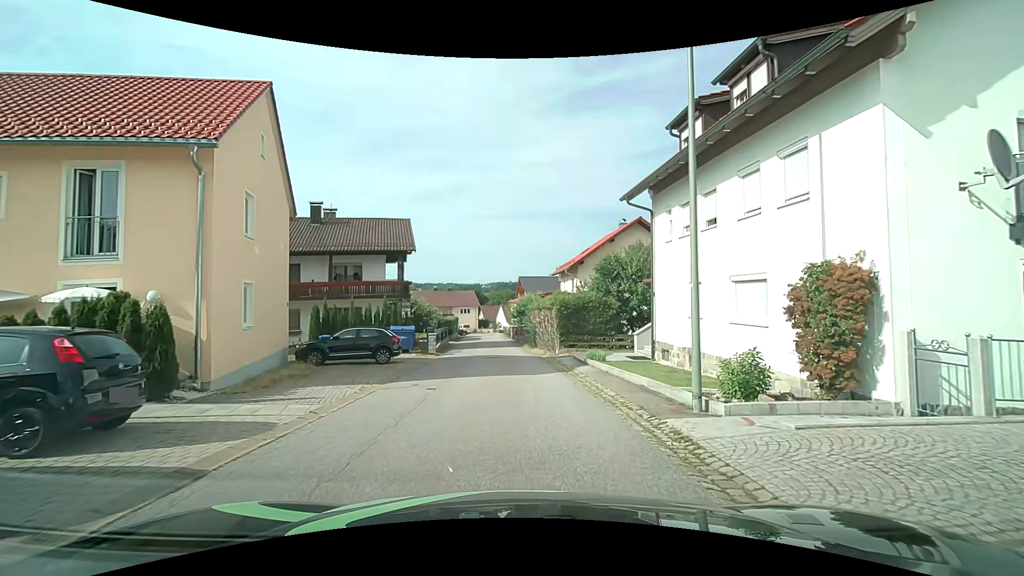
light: Day
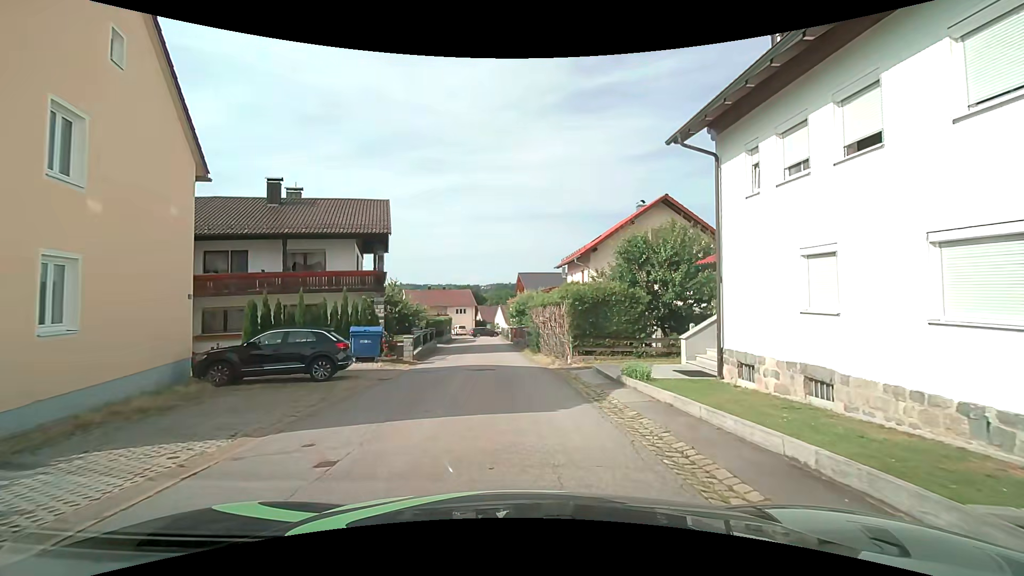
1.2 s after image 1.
(0.0, +6.4) m; 0°
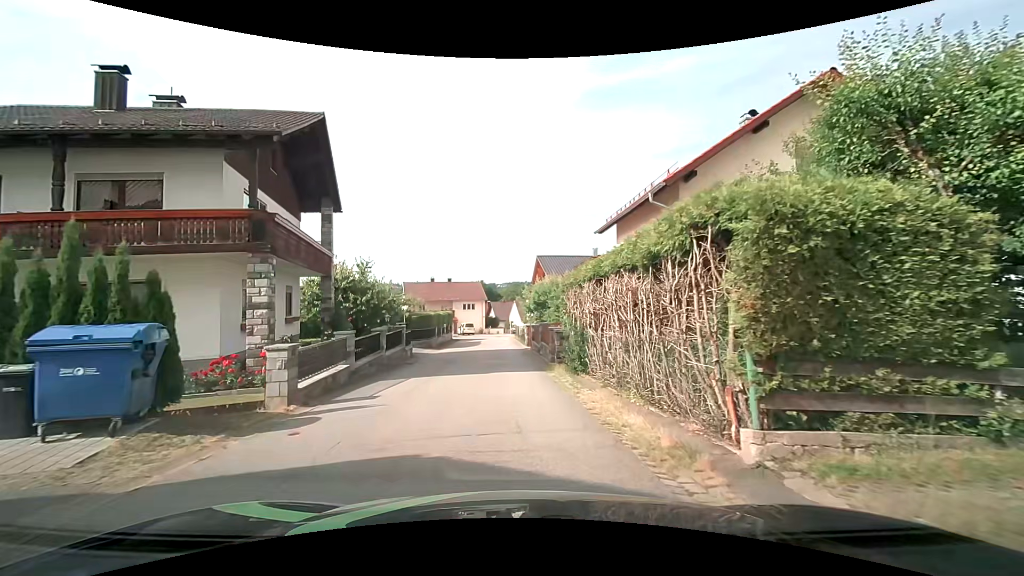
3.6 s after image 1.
(-0.2, +14.0) m; -2°
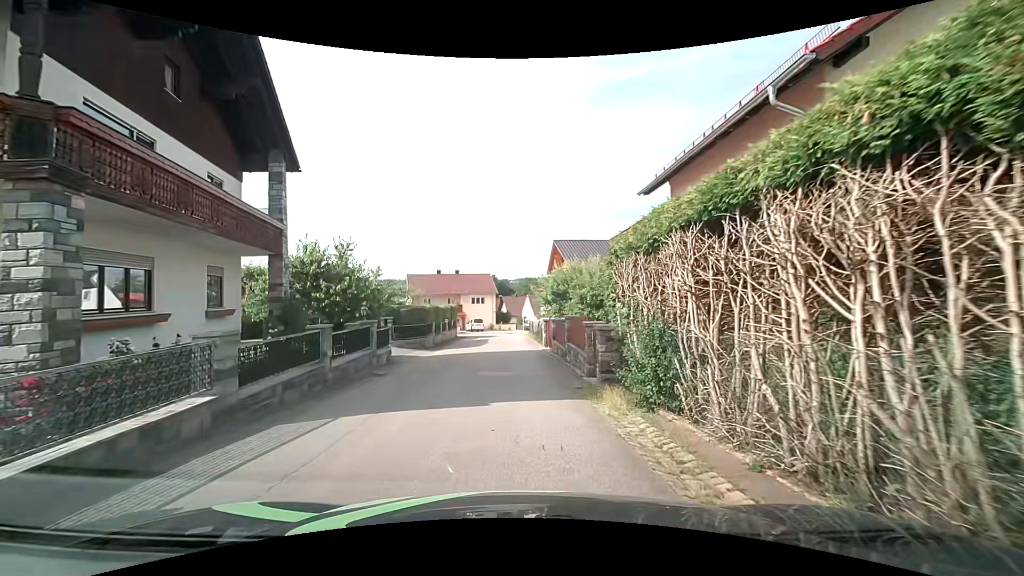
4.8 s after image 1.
(0.0, +6.5) m; -1°
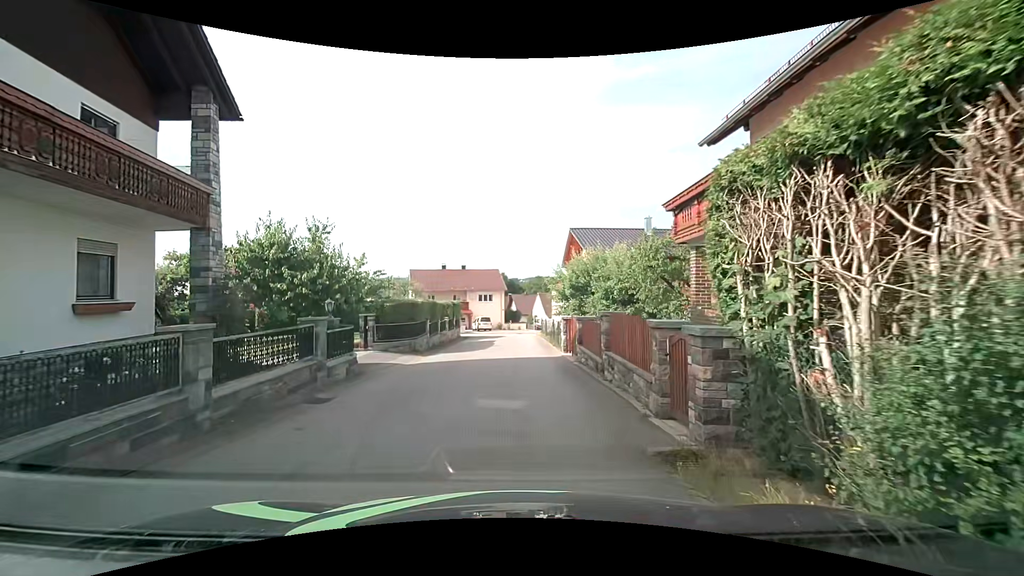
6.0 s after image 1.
(0.0, +5.0) m; 0°
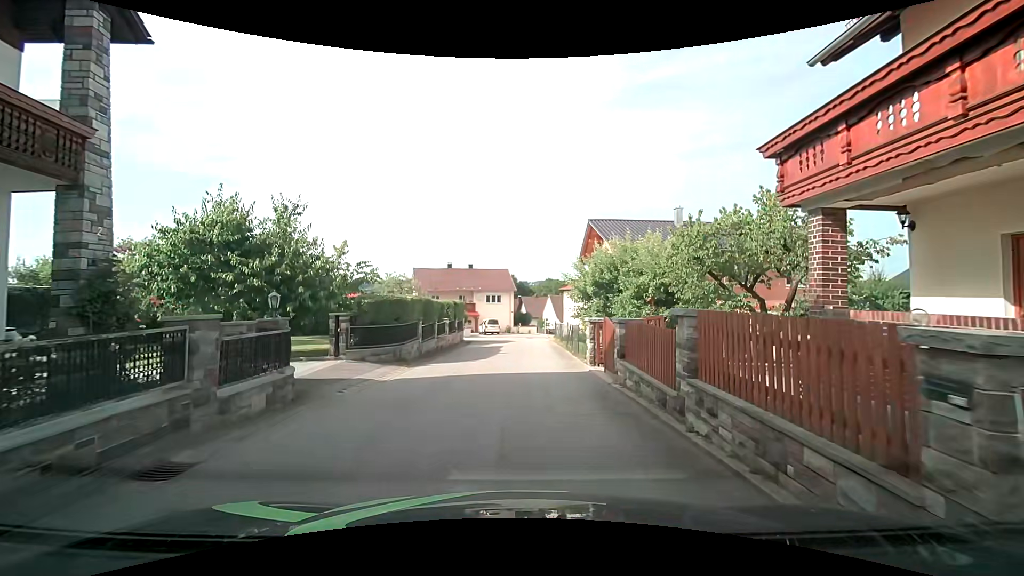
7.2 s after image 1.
(-0.1, +4.5) m; 0°
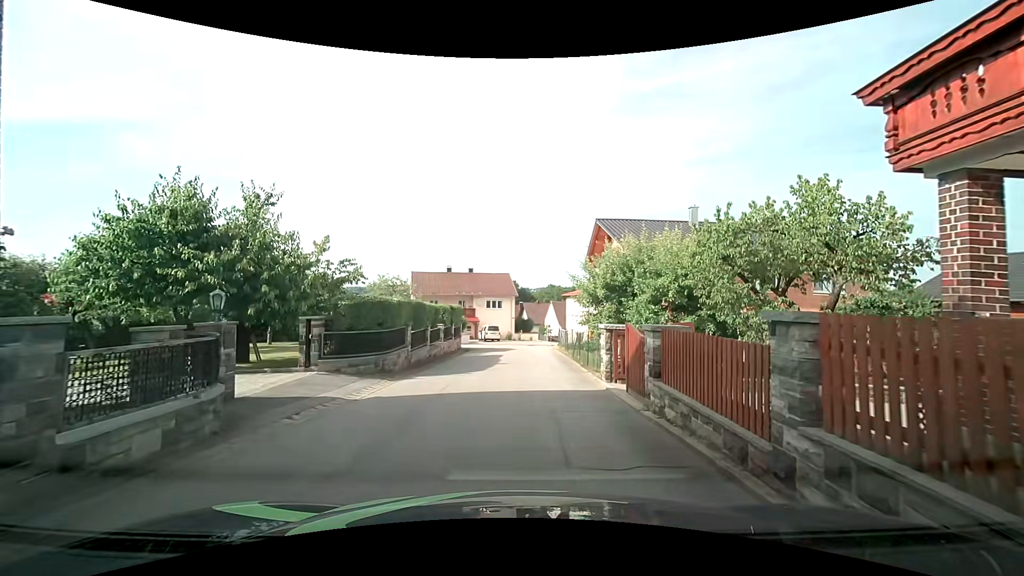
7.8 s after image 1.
(-0.1, +2.4) m; -1°
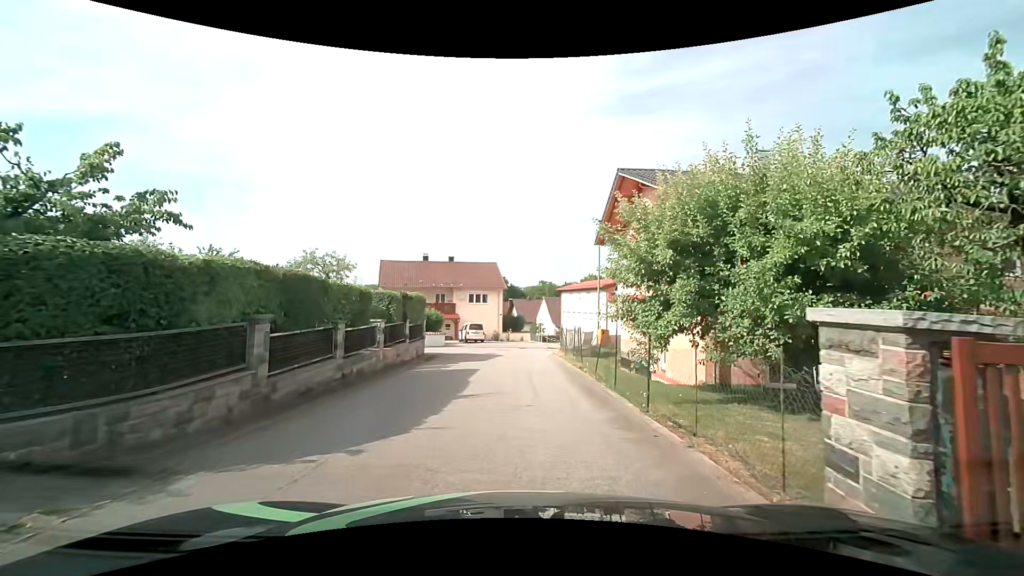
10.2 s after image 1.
(0.0, +9.8) m; 0°
(0, +10) (0, +20) (-1, +30) (-10, +31) (-20, +28) (-29, +25) (-39, +22) (-48, +17) (-57, +13) (-66, +10) m
